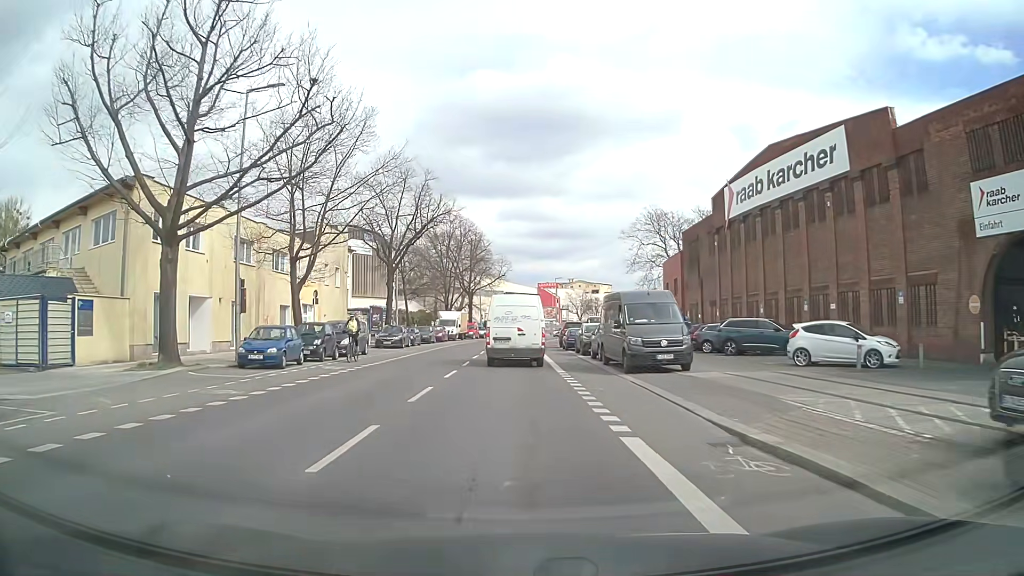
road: tertiary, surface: asphalt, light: Day
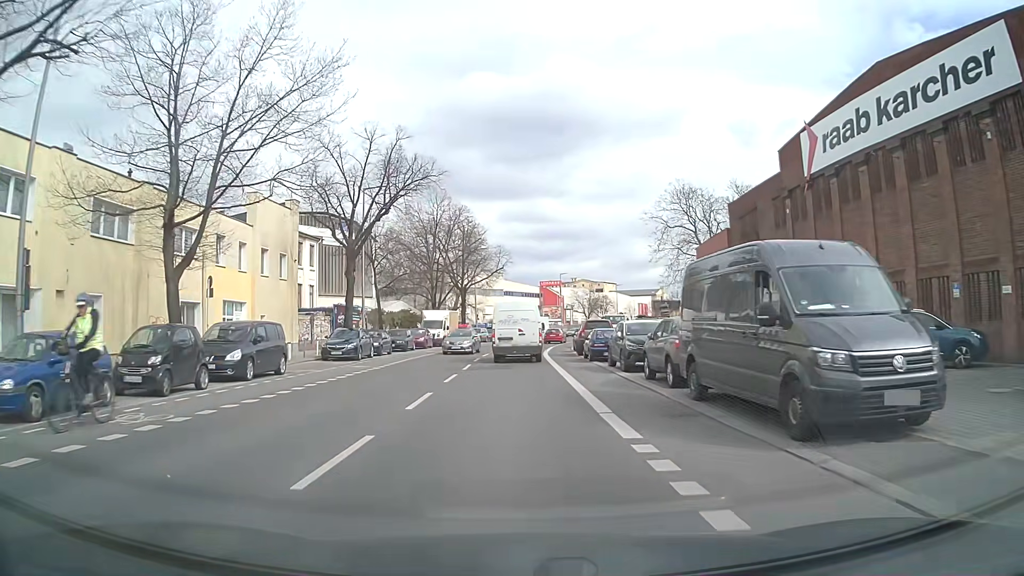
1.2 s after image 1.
(0.0, +12.8) m; 0°
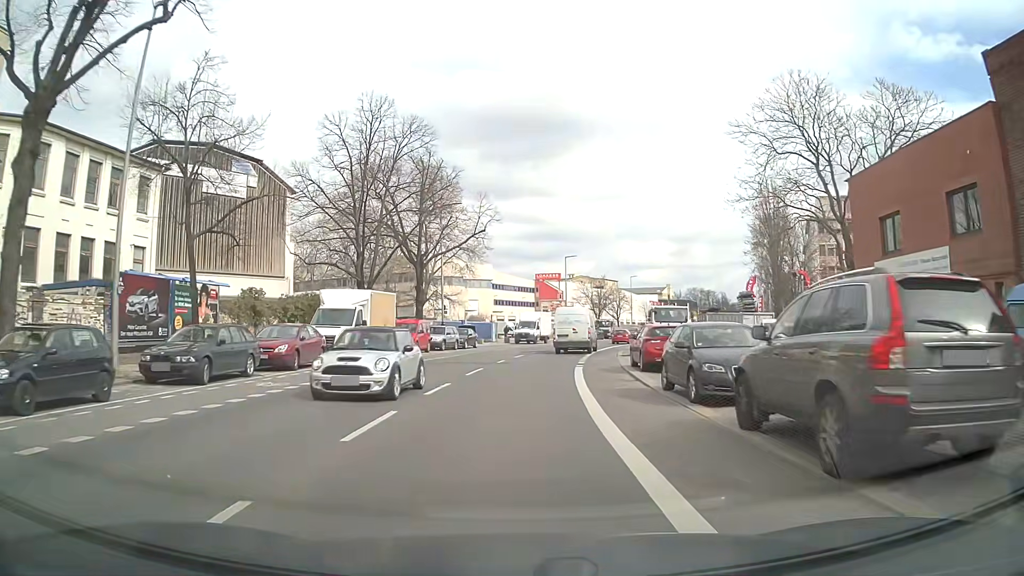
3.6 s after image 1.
(+0.1, +27.6) m; +1°
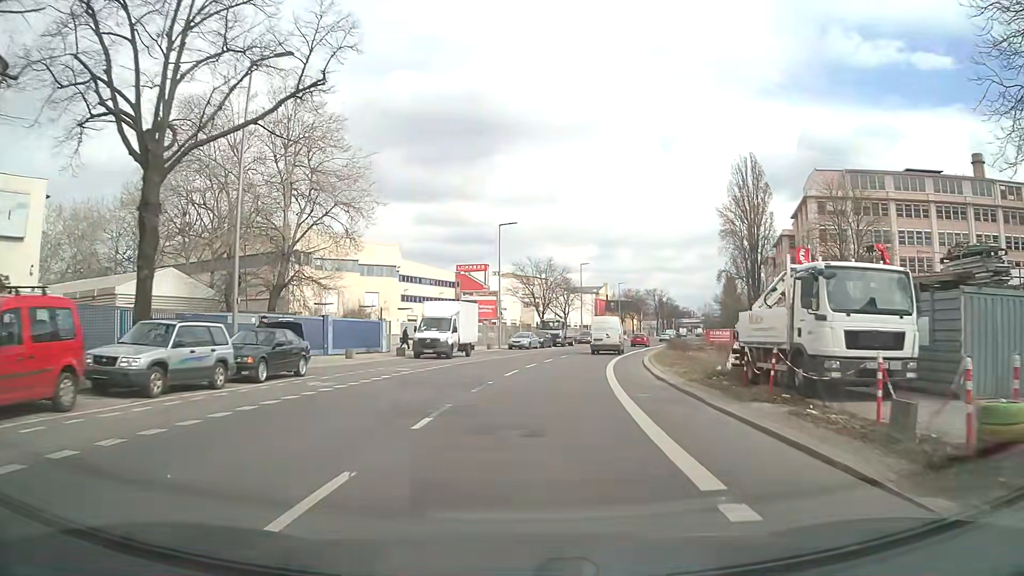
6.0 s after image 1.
(+0.7, +28.4) m; +5°
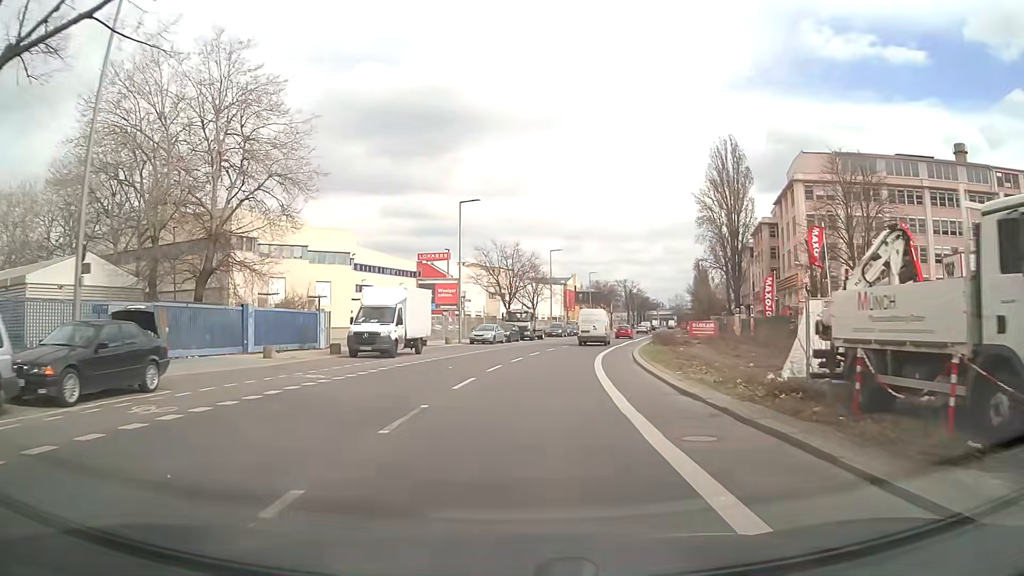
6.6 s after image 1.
(+0.3, +7.1) m; +4°
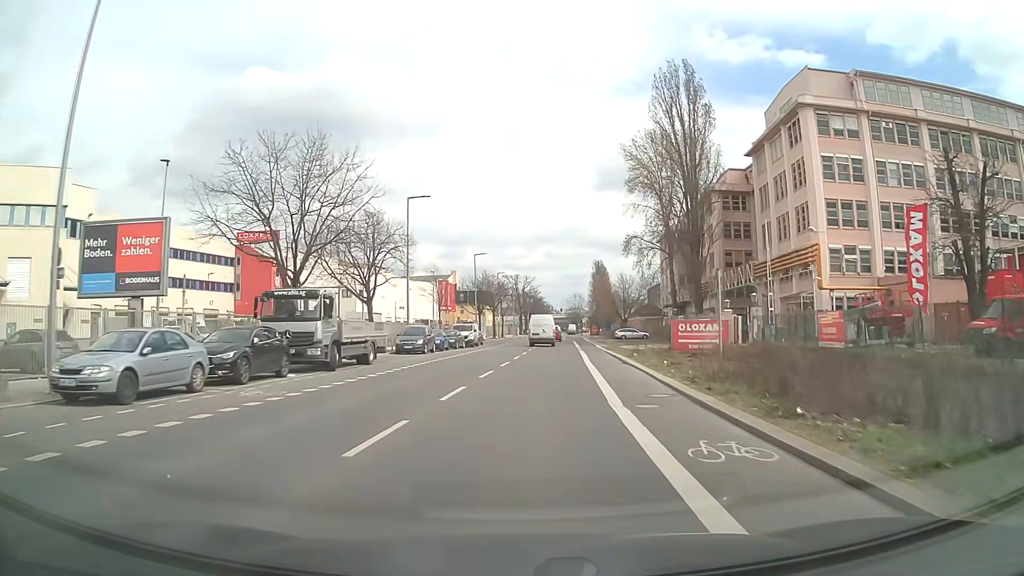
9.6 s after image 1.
(+3.1, +37.0) m; +10°
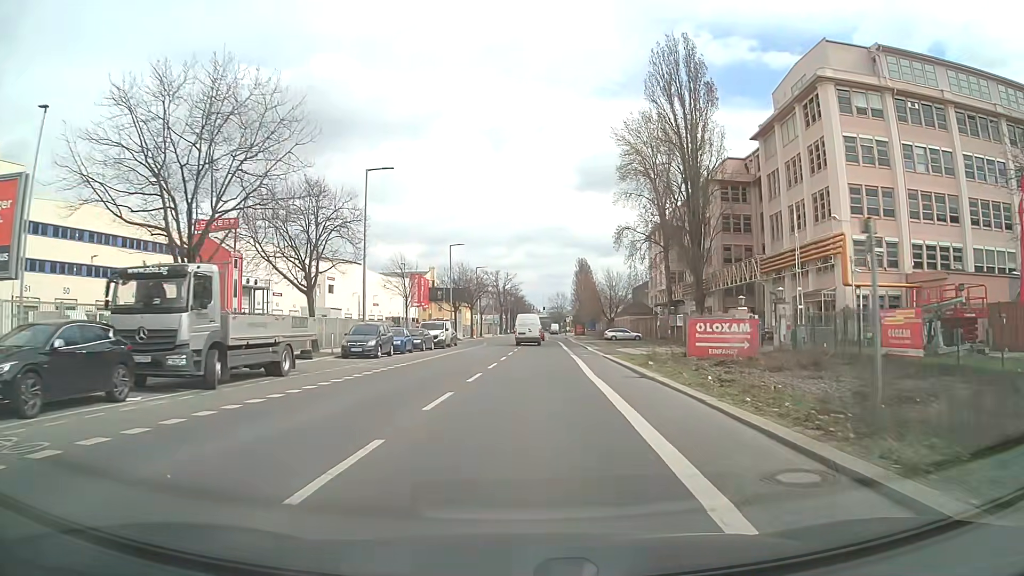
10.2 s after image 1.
(+0.1, +8.0) m; +1°
